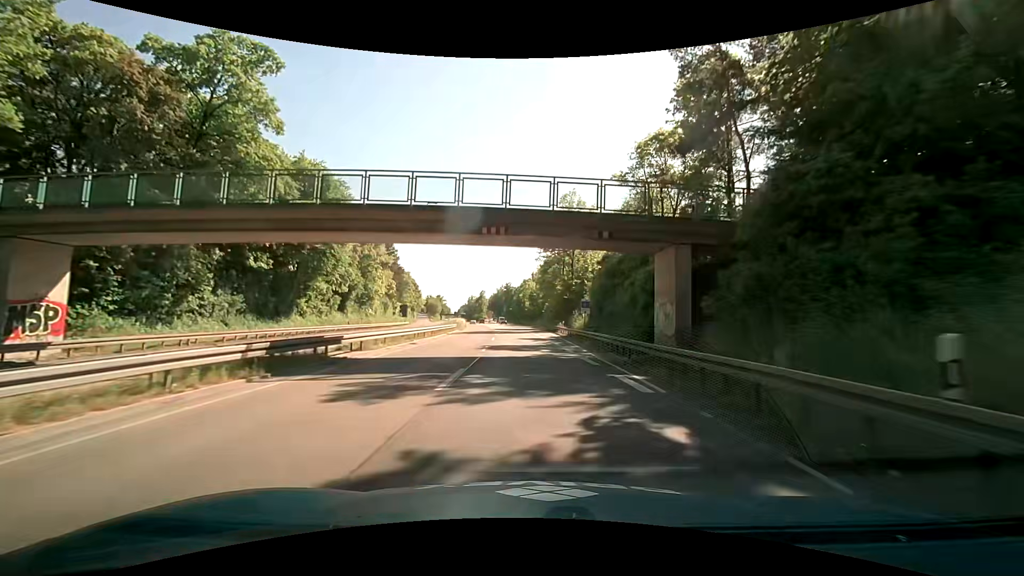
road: trunk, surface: asphalt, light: Day
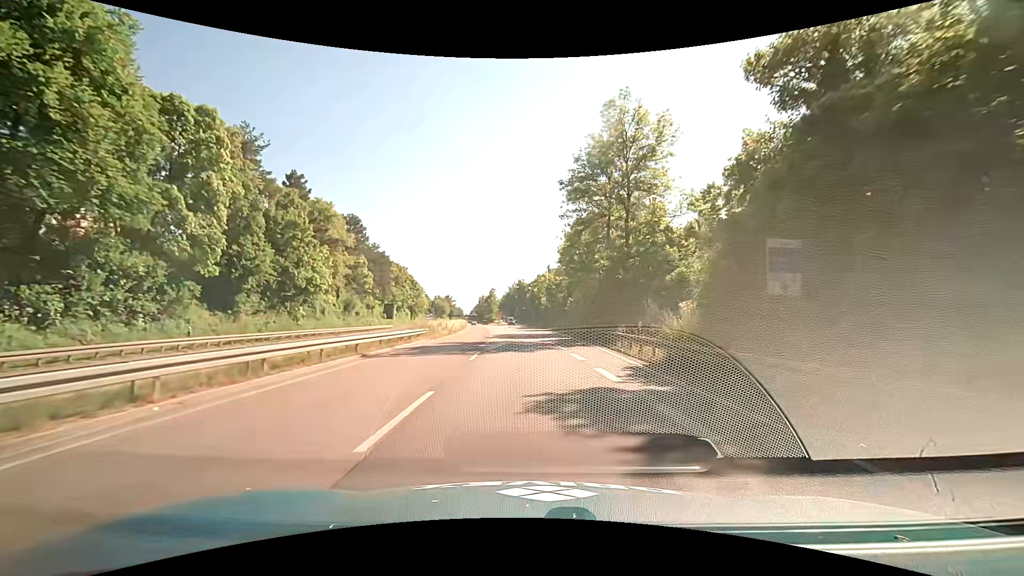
(-0.6, +28.4) m; -2°
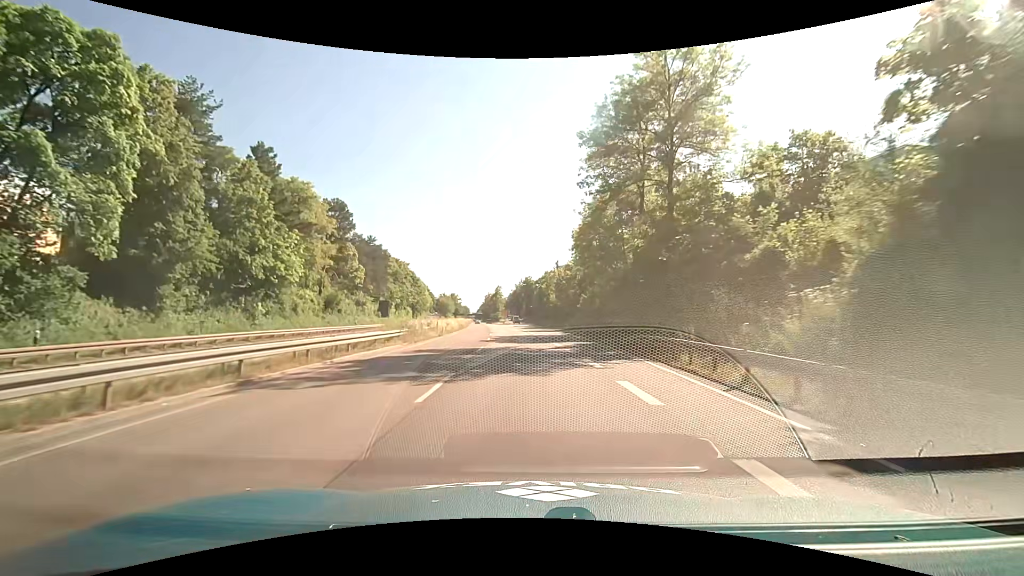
(-0.2, +9.2) m; -1°
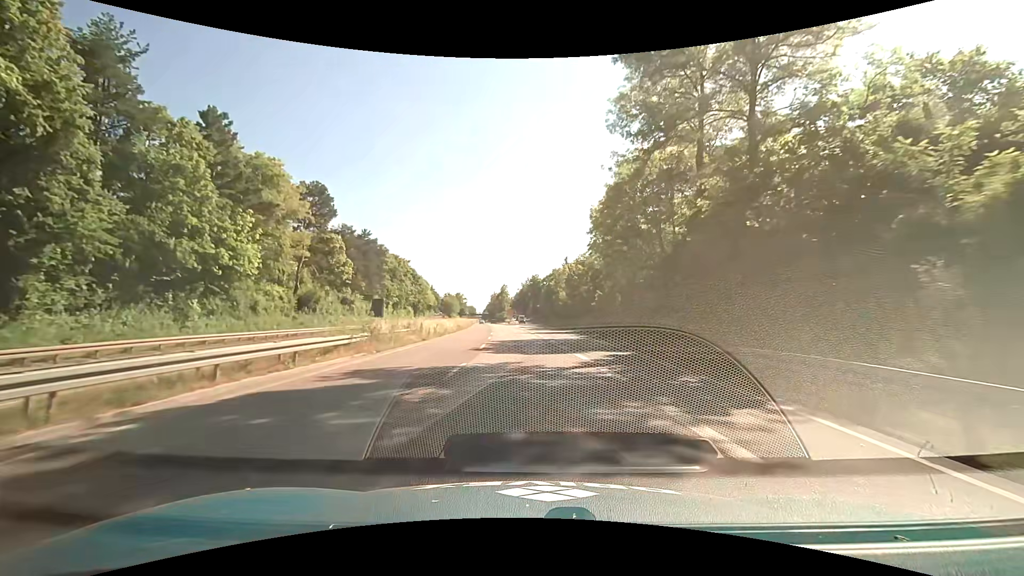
(-0.1, +9.1) m; -1°
(0, +10) (0, +20) (-1, +30) (-1, +40) (-2, +50) (-2, +60) (-3, +70) (-4, +80) (-5, +90) (-6, +100) m
